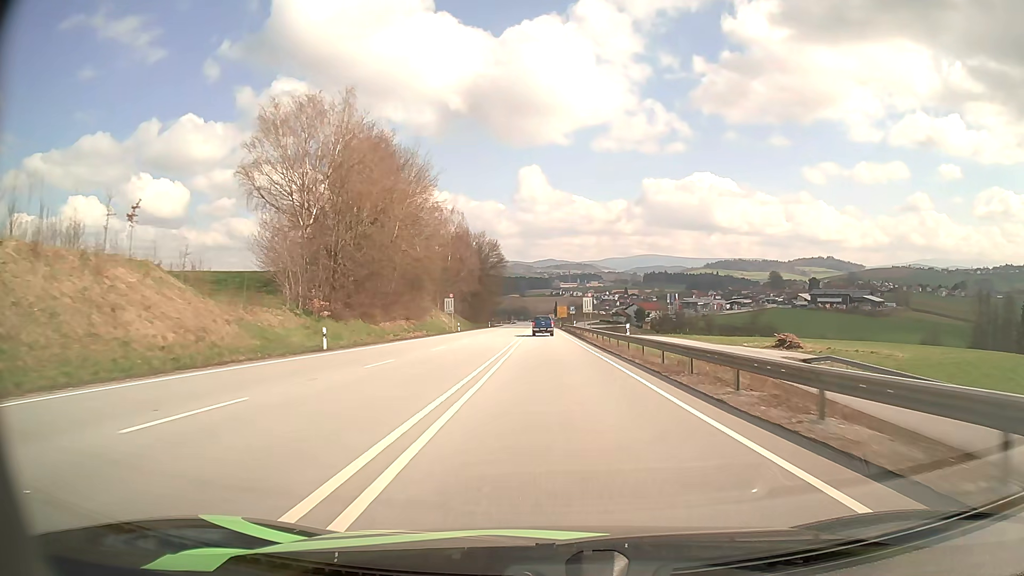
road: primary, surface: asphalt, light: Day
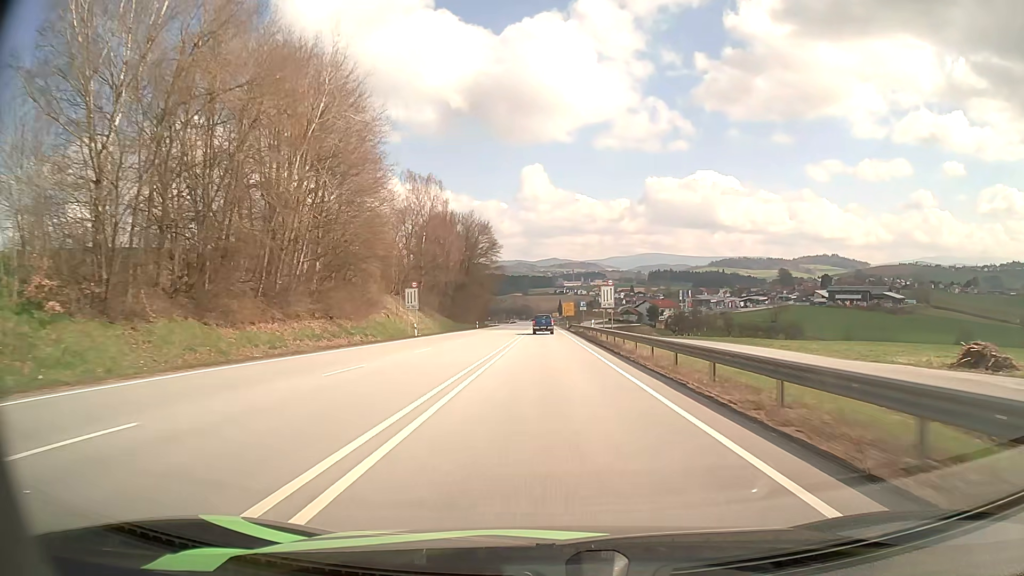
(0.0, +27.2) m; 0°
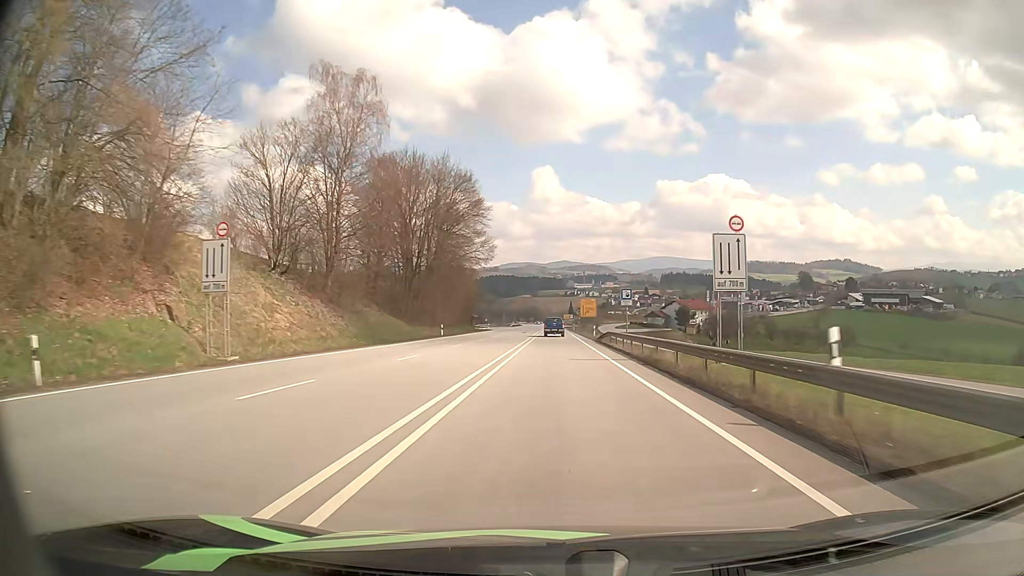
(-0.3, +41.7) m; -1°
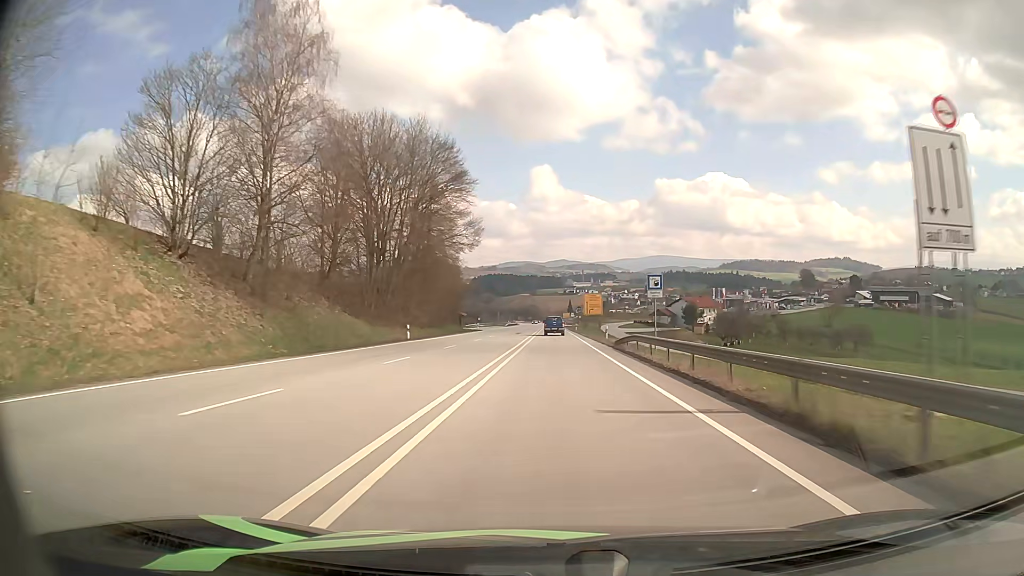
(0.0, +14.1) m; 0°
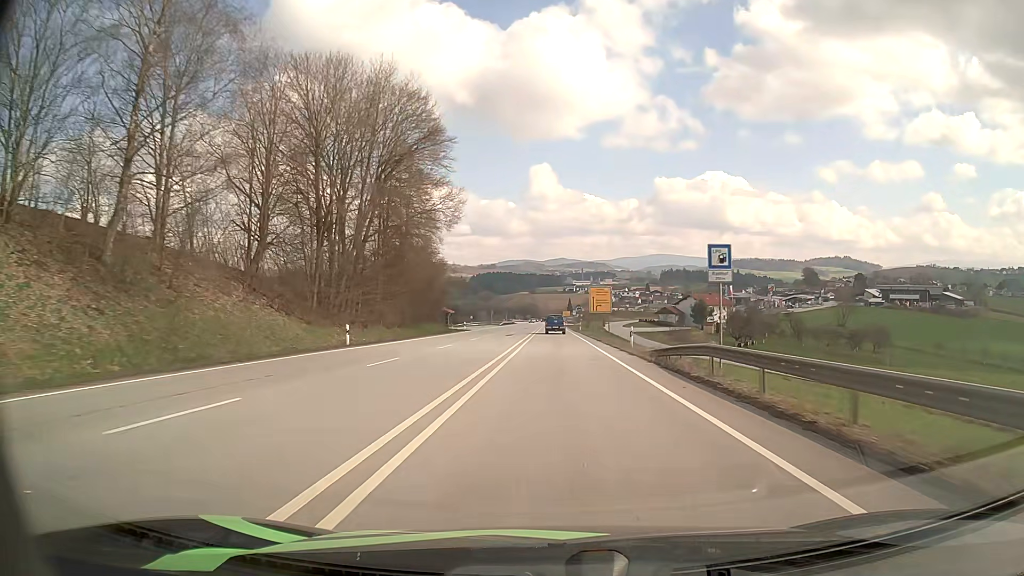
(0.0, +14.1) m; 0°
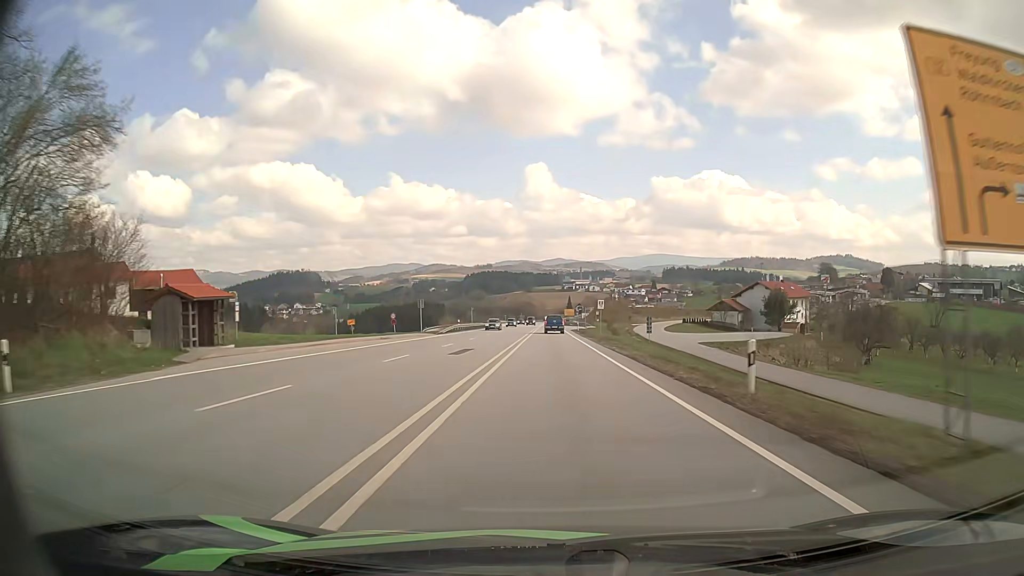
(+0.2, +70.0) m; 0°
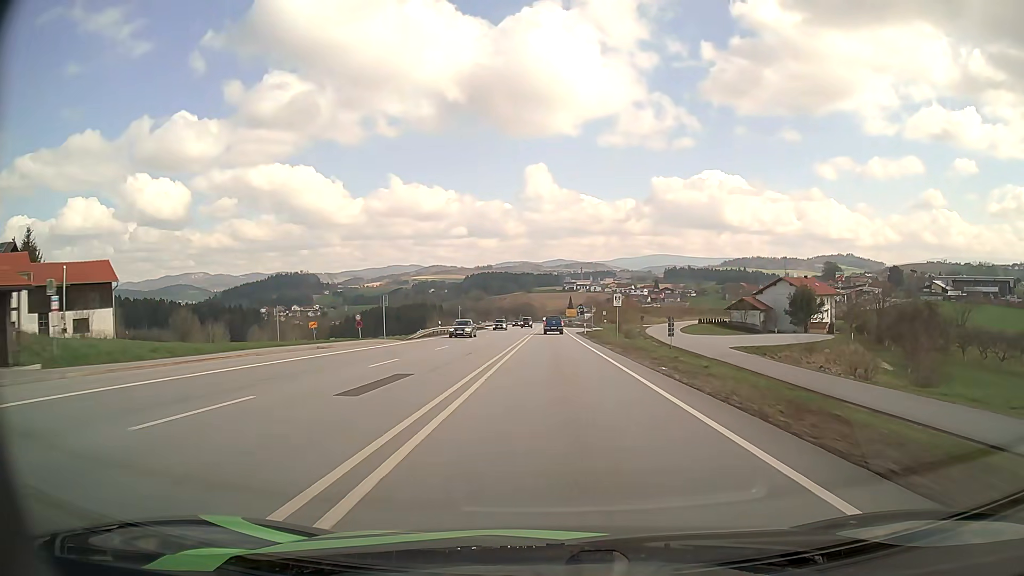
(0.0, +13.8) m; 0°
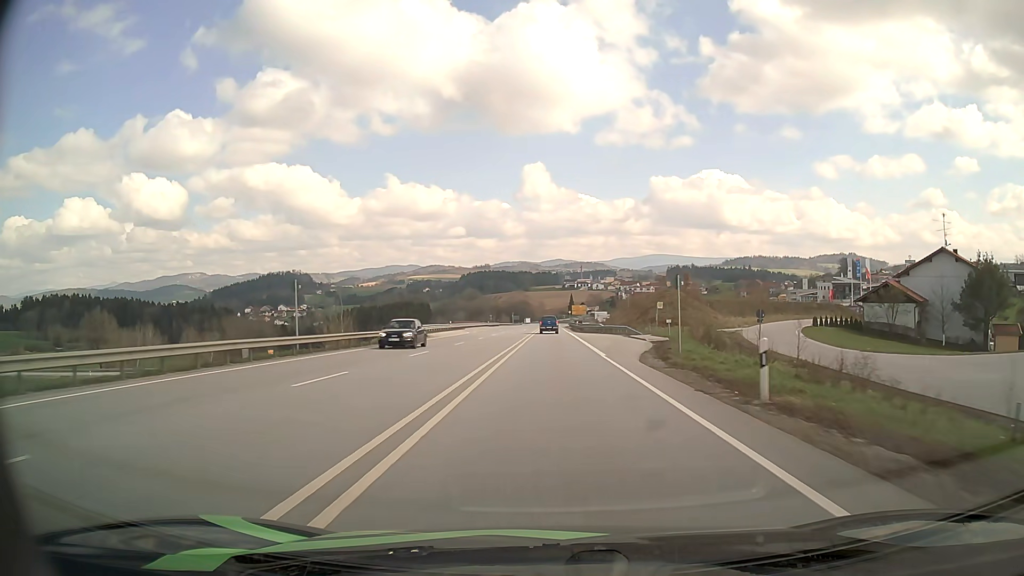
(0.0, +54.0) m; 0°
(0, +10) (0, +20) (0, +30) (0, +40) (0, +50) (0, +60) (0, +70) (0, +80) (0, +90) (+1, +100) m
